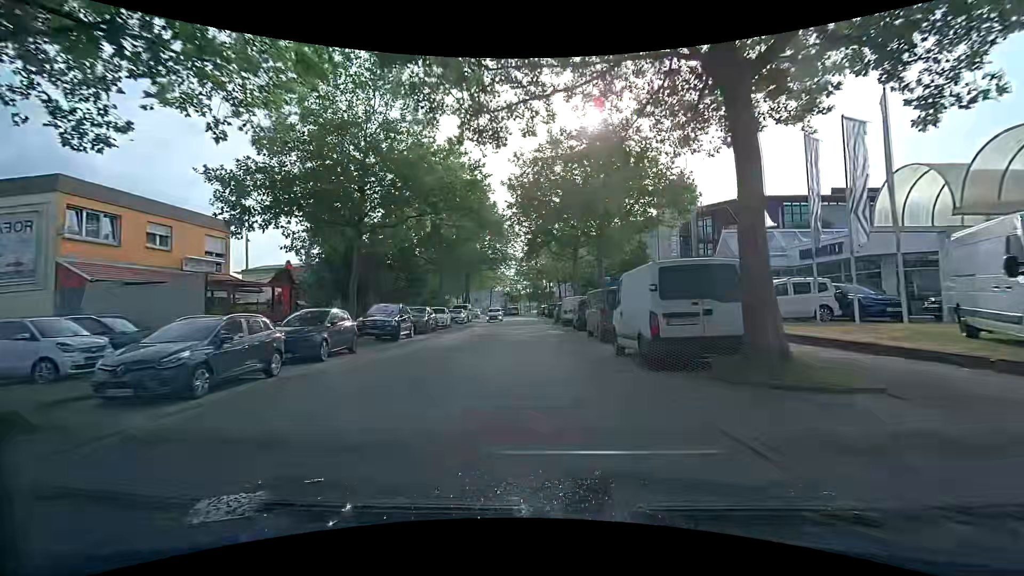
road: tertiary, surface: asphalt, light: Day
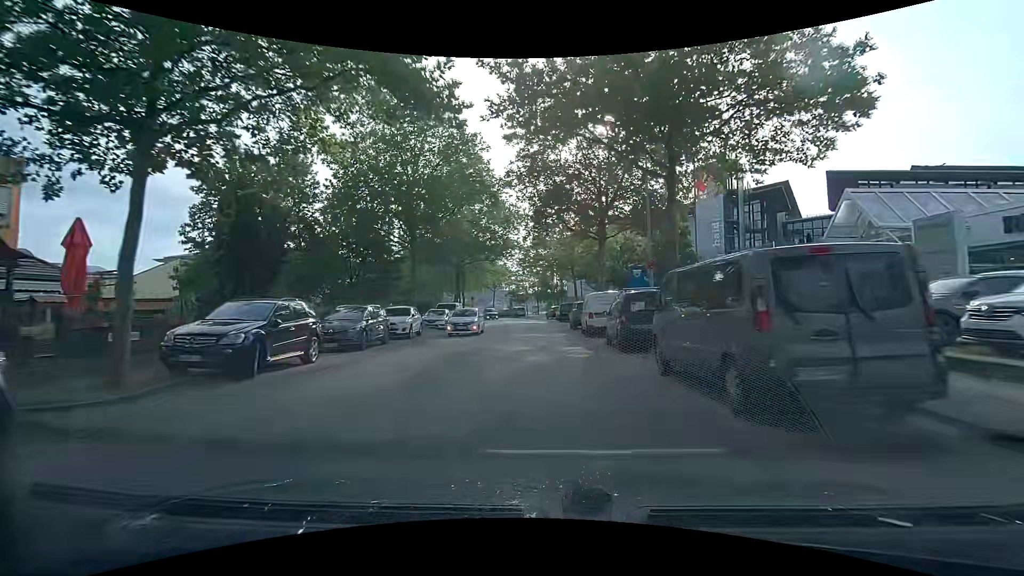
(-0.8, +11.9) m; -6°
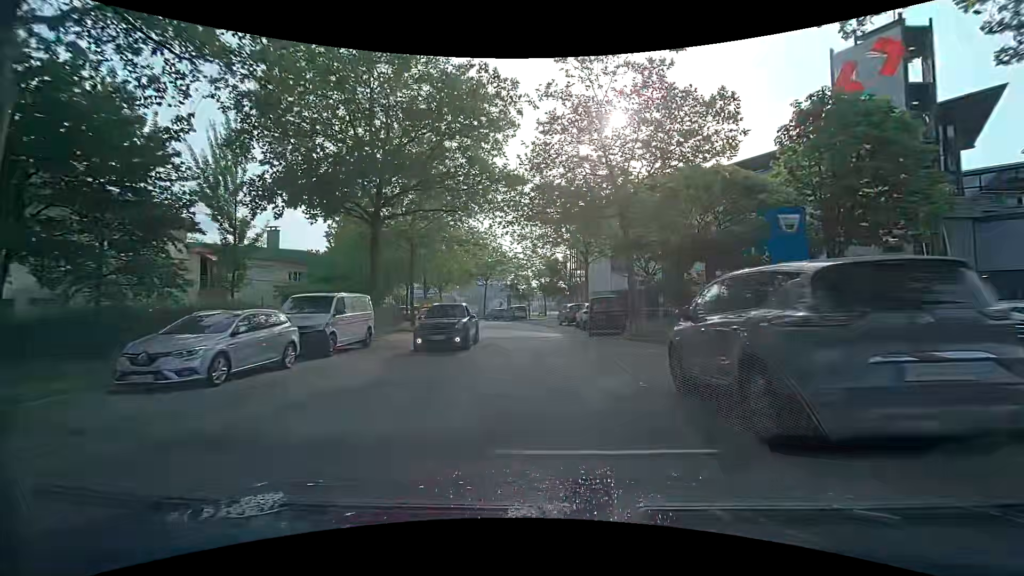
(+0.2, +24.6) m; -1°
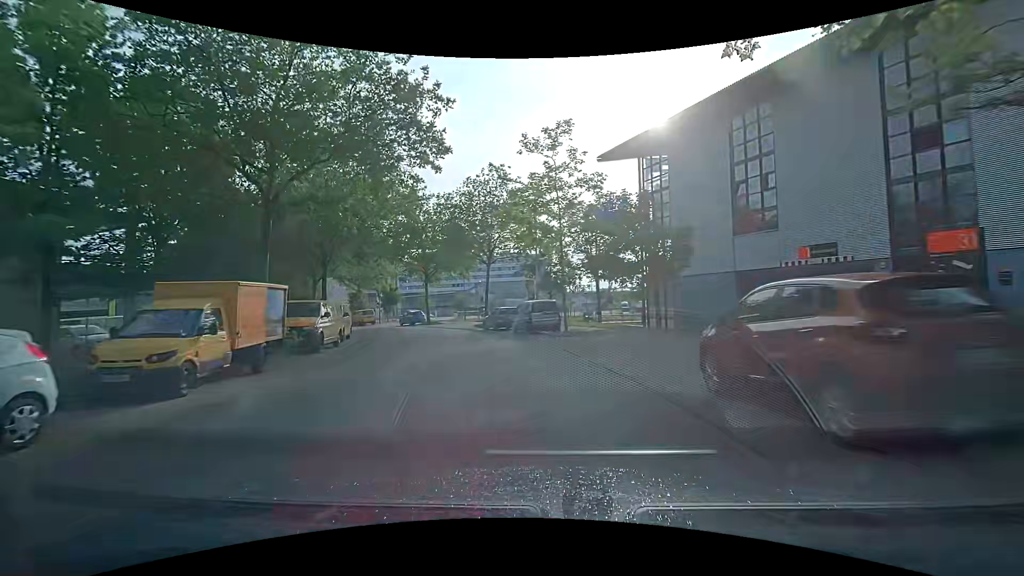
(0.0, +30.6) m; -3°
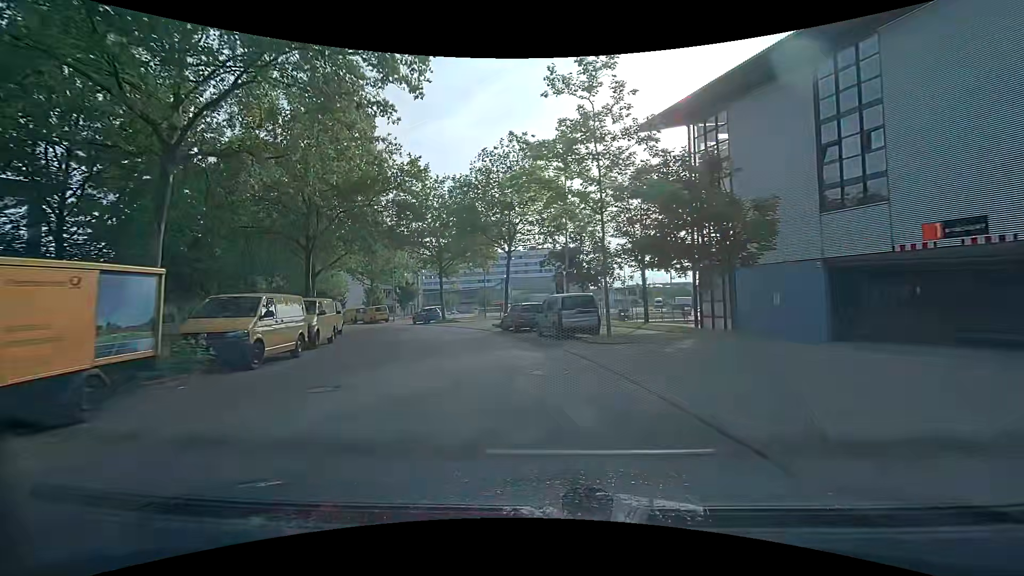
(0.0, +5.9) m; -1°
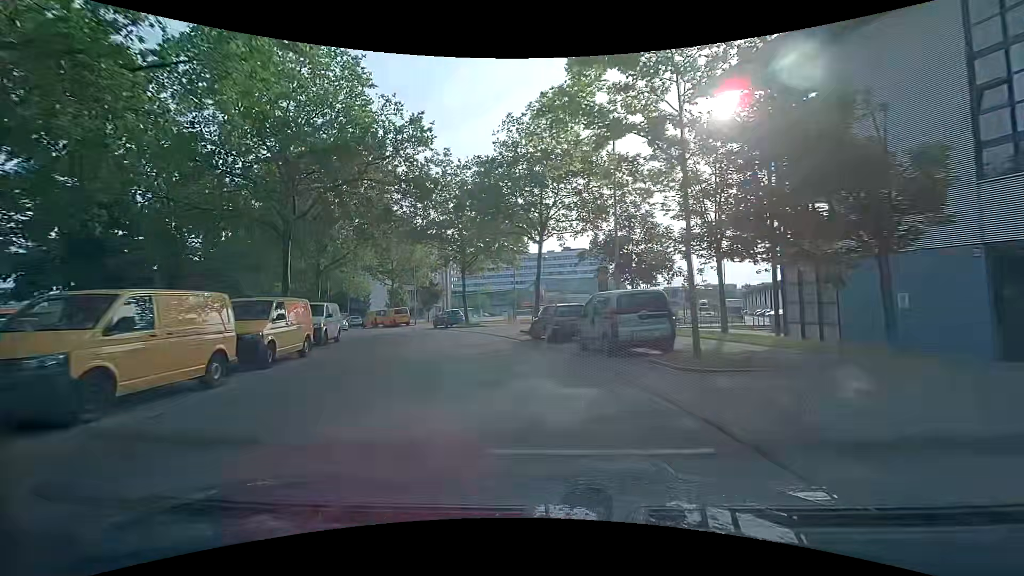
(-0.2, +5.8) m; -5°
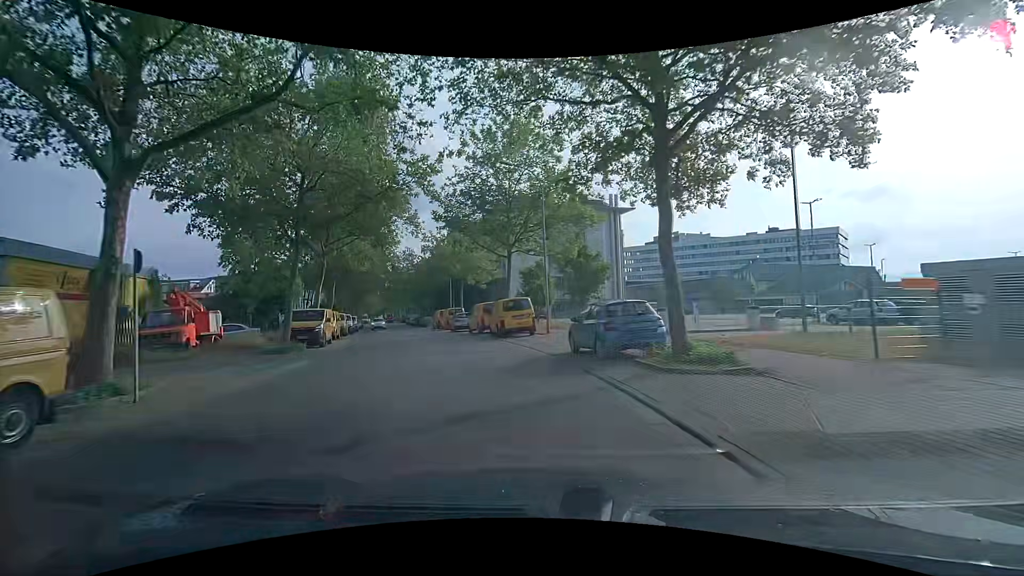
(-3.9, +28.2) m; -17°
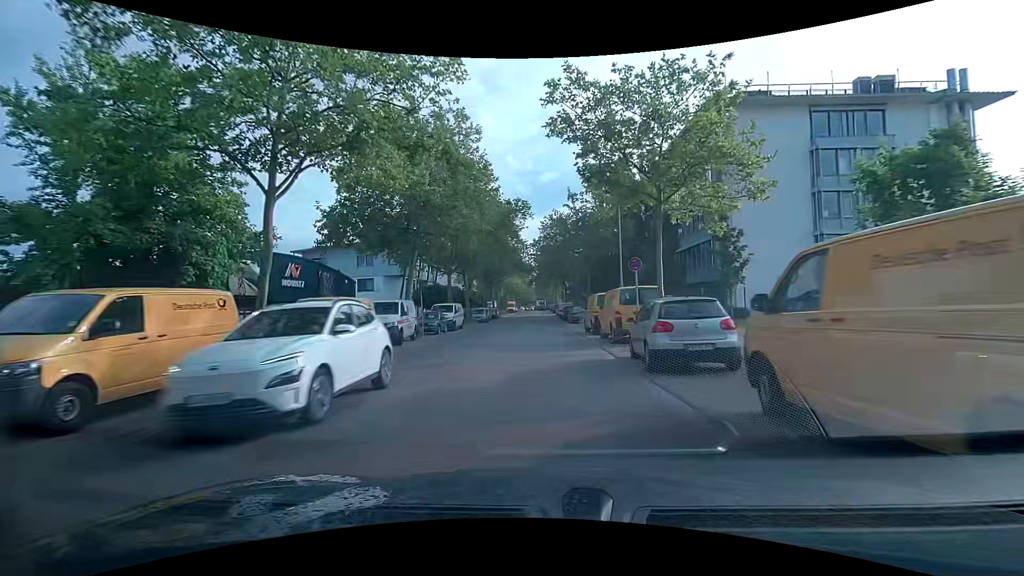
(-6.3, +28.2) m; -22°
(0, +10) (0, +20) (0, +30) (0, +40) (-1, +50) (-1, +60) (-1, +70) (-1, +80) (-2, +90) (-2, +100) m
